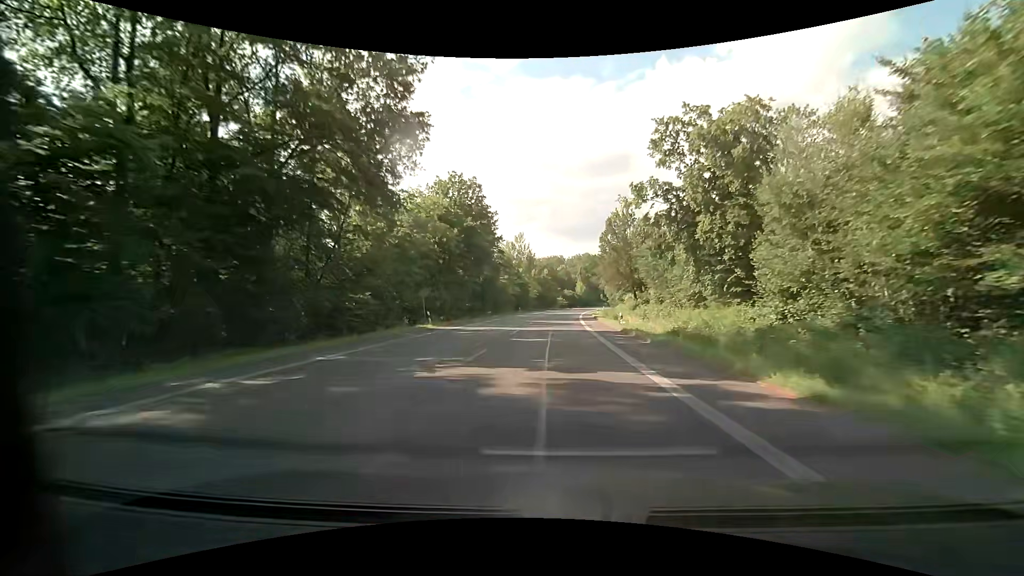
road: primary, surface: asphalt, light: Day
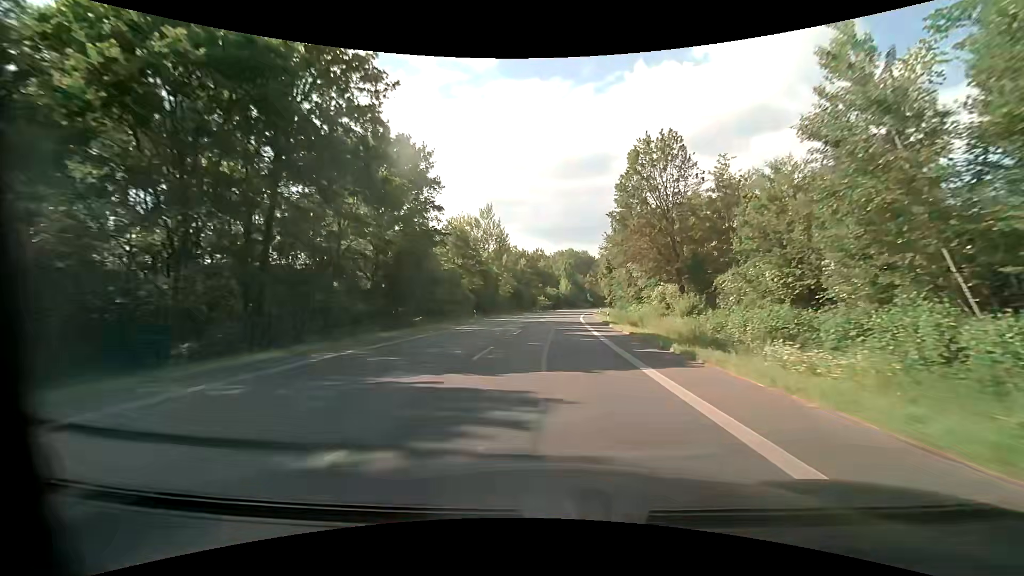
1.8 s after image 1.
(+0.7, +34.8) m; +2°
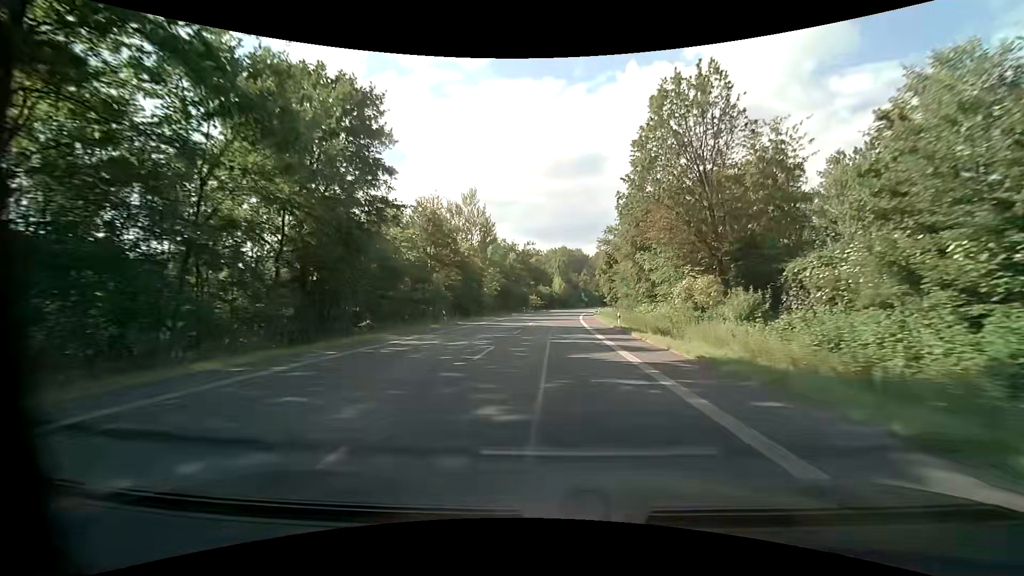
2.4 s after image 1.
(+0.1, +11.6) m; +1°
